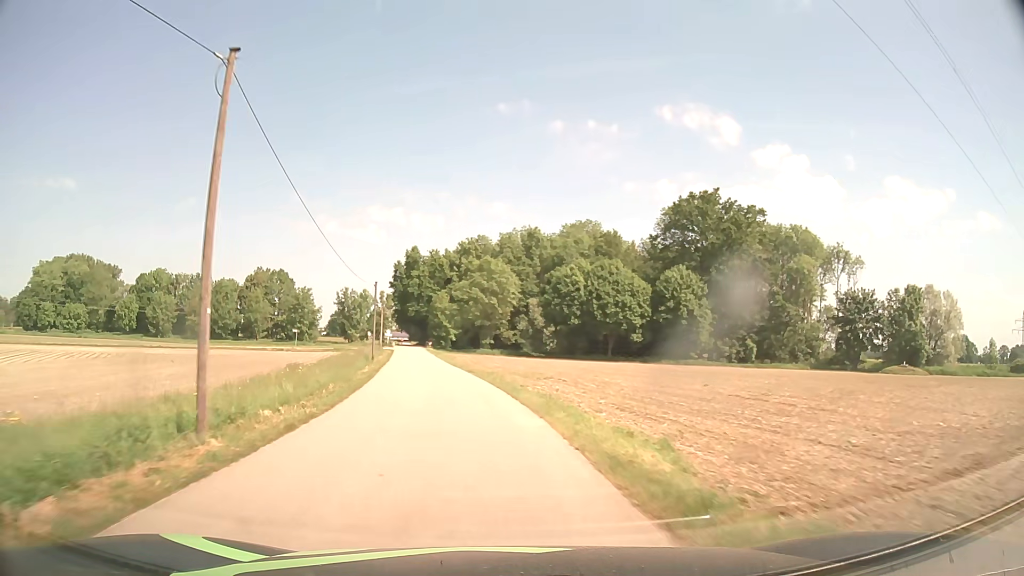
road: unclassified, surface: asphalt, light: Day
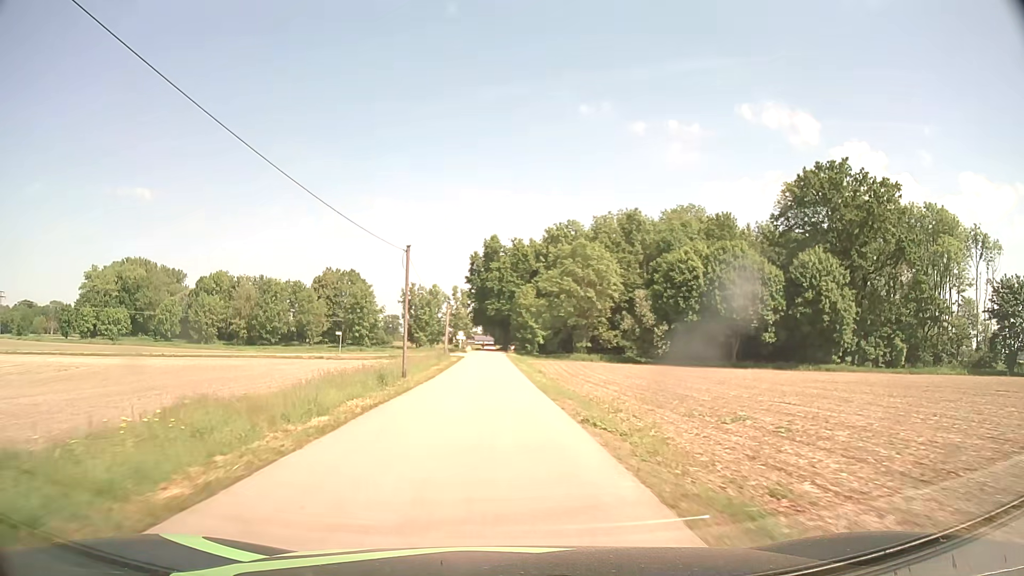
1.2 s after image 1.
(-1.4, +19.2) m; -8°
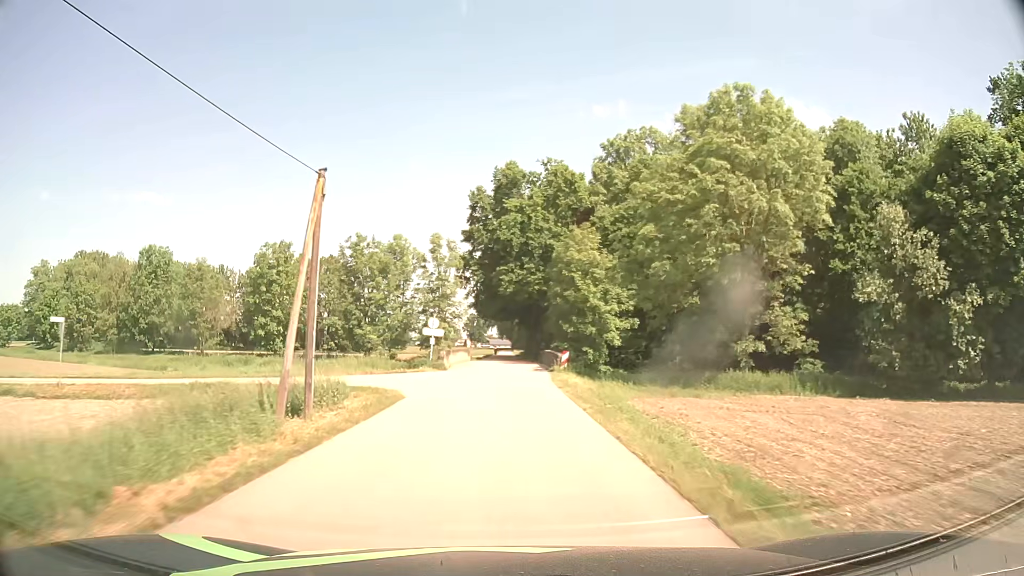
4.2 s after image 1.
(-1.2, +49.6) m; -2°
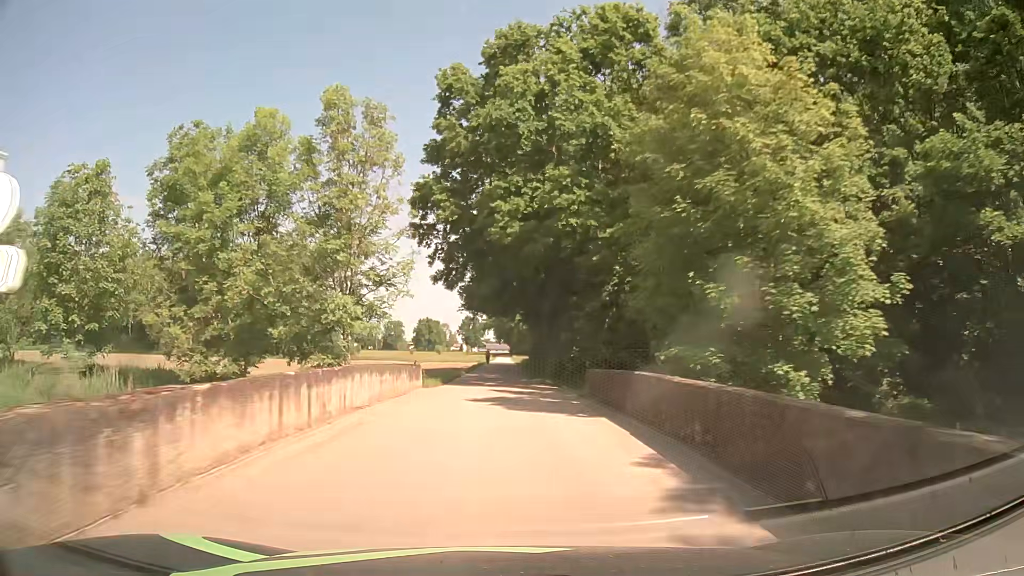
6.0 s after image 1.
(0.0, +30.4) m; 0°
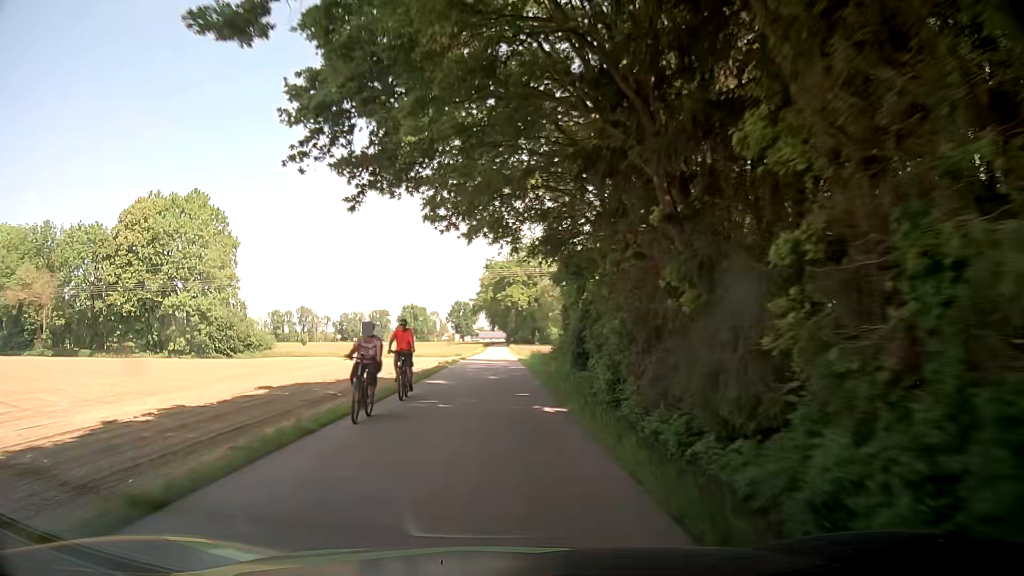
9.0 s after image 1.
(-0.3, +50.8) m; 0°
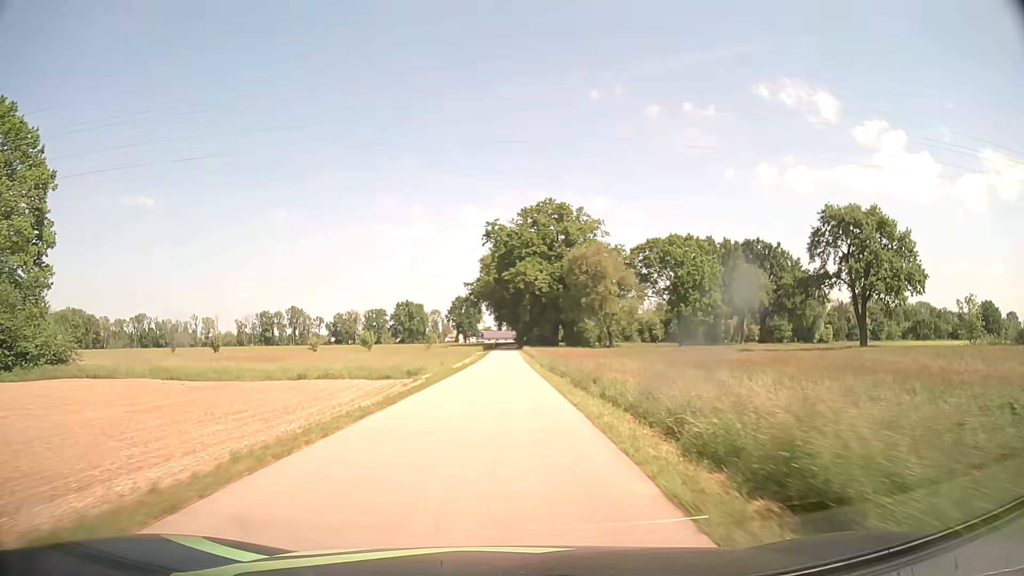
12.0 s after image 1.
(-0.5, +51.9) m; -1°
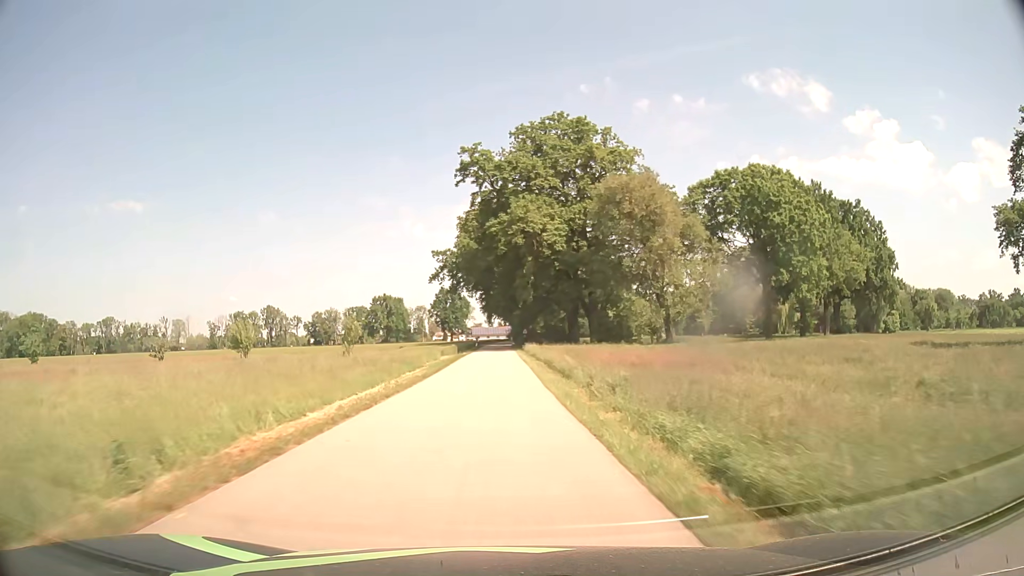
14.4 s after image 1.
(+0.2, +43.1) m; +1°
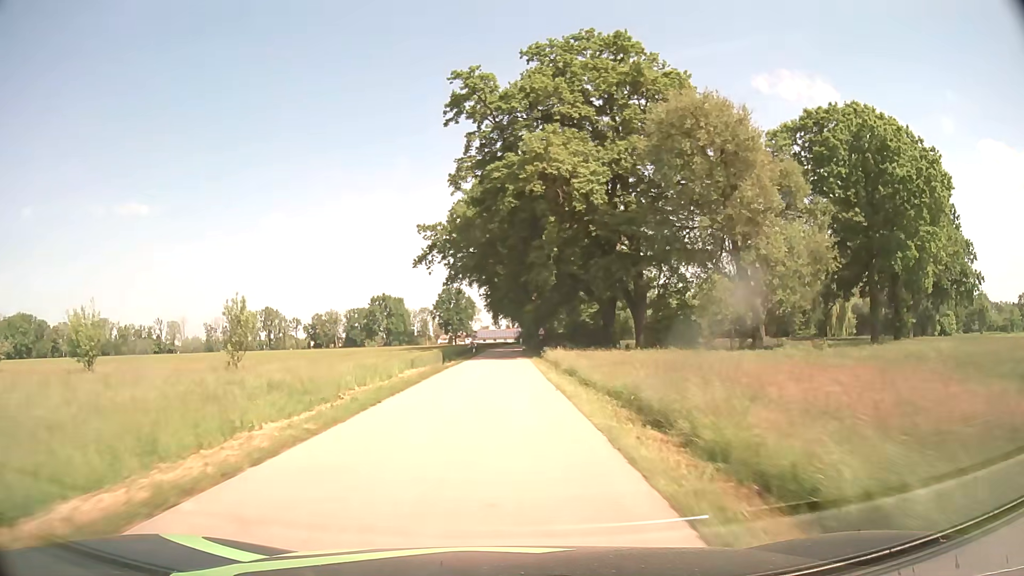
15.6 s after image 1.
(-0.2, +21.8) m; -1°
(0, +10) (0, +20) (0, +30) (0, +40) (0, +50) (0, +60) (0, +70) (0, +80) (0, +90) (0, +100) m
